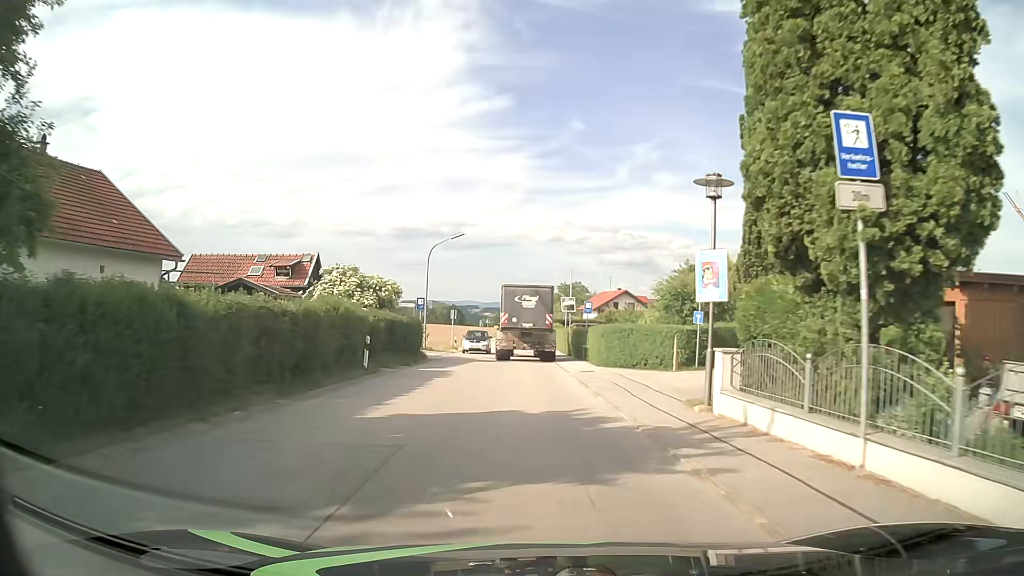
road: tertiary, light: Day
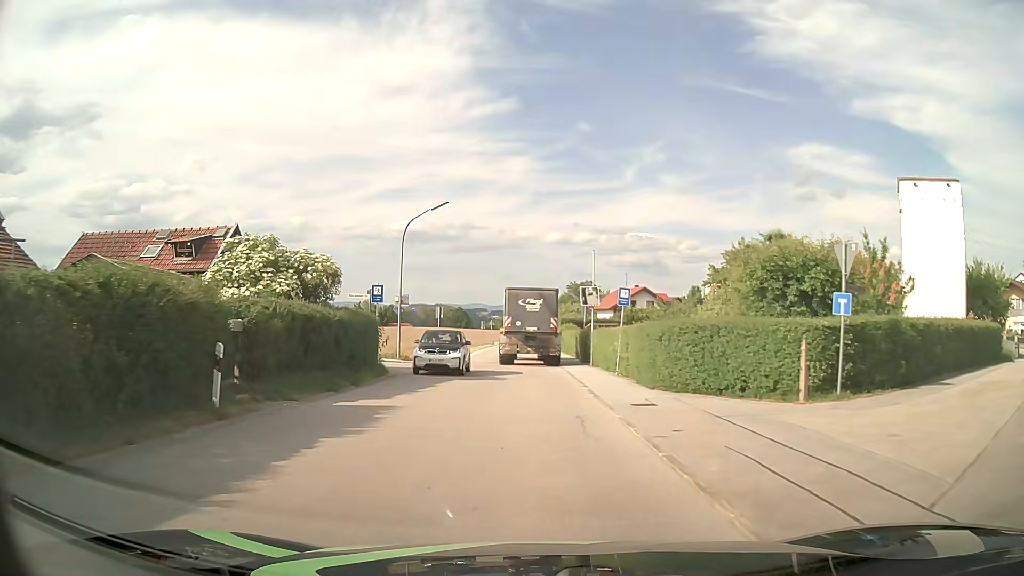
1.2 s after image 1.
(-0.1, +11.1) m; -1°
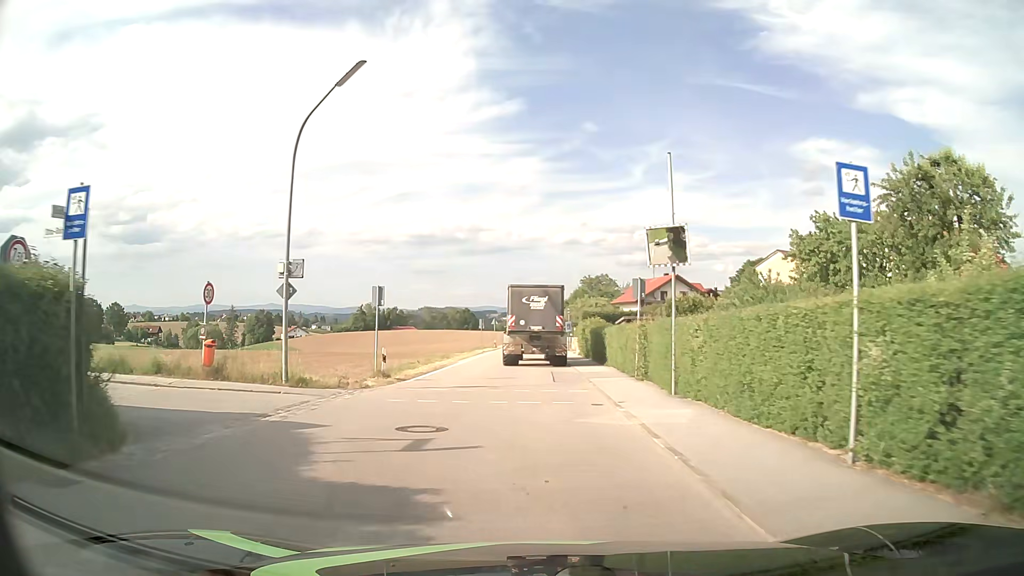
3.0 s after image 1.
(-0.2, +17.0) m; -1°
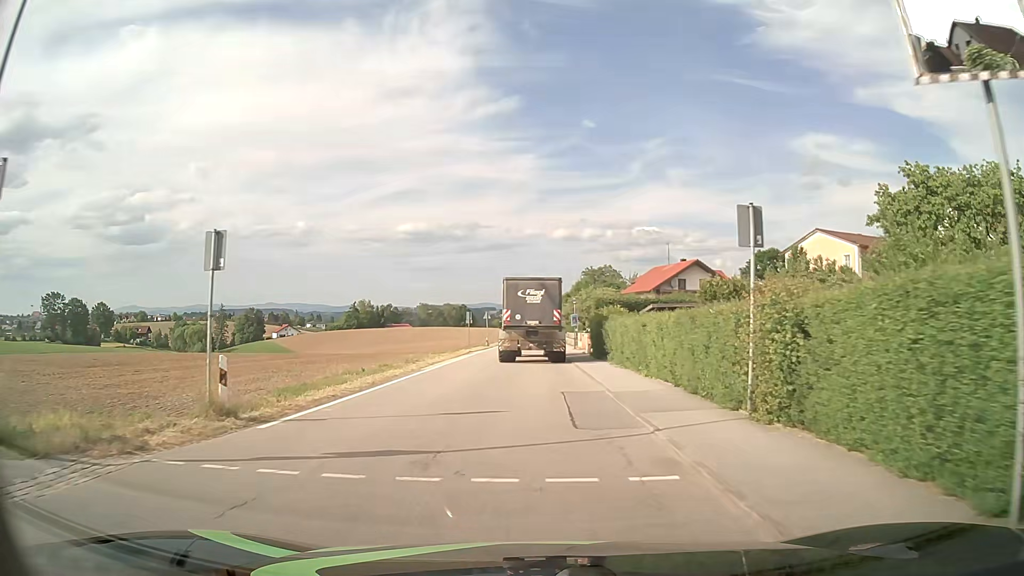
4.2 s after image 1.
(0.0, +11.3) m; 0°
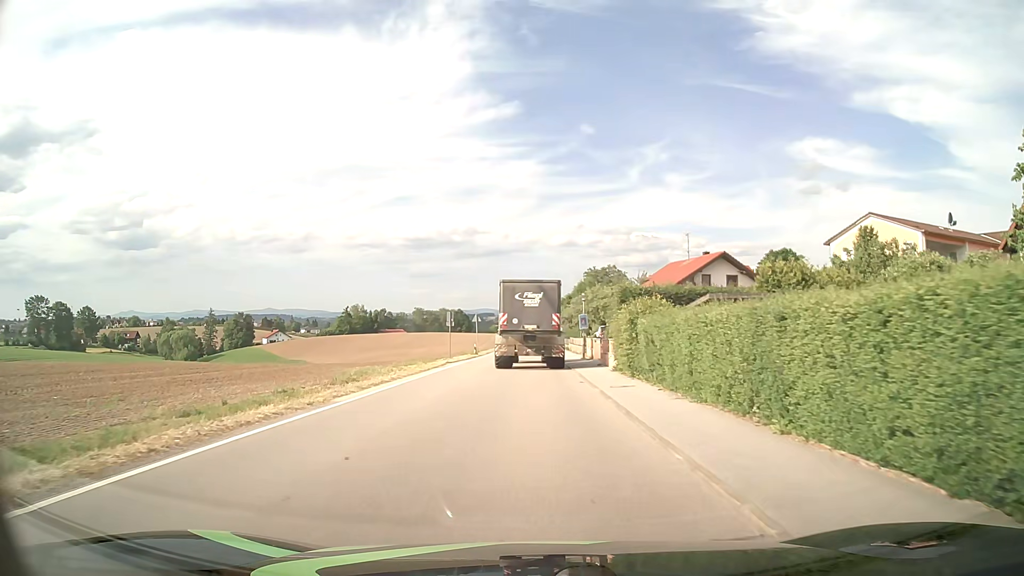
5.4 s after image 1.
(-0.1, +11.2) m; 0°
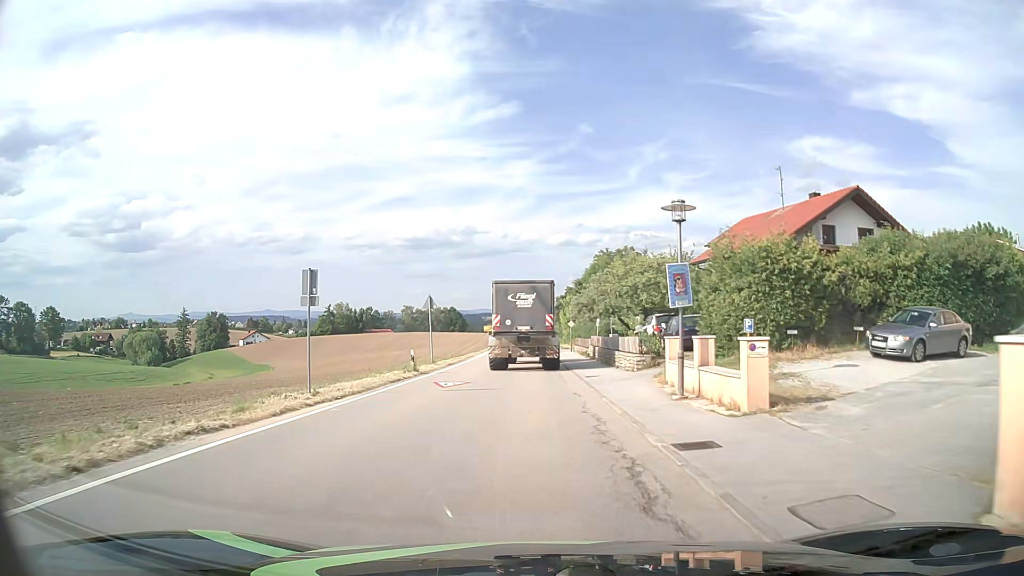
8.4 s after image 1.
(-0.1, +27.4) m; +1°
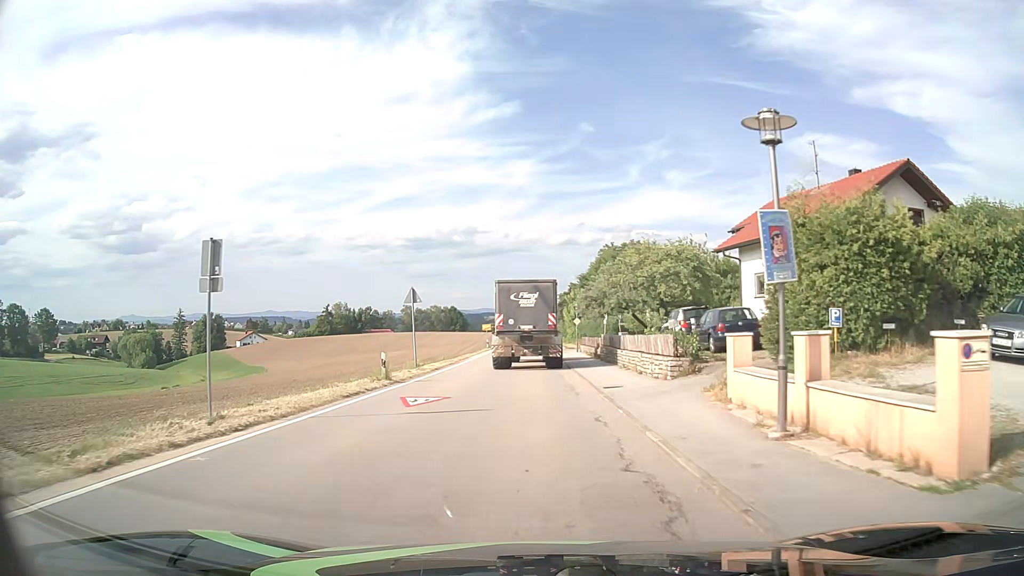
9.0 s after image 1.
(-0.1, +5.5) m; -1°
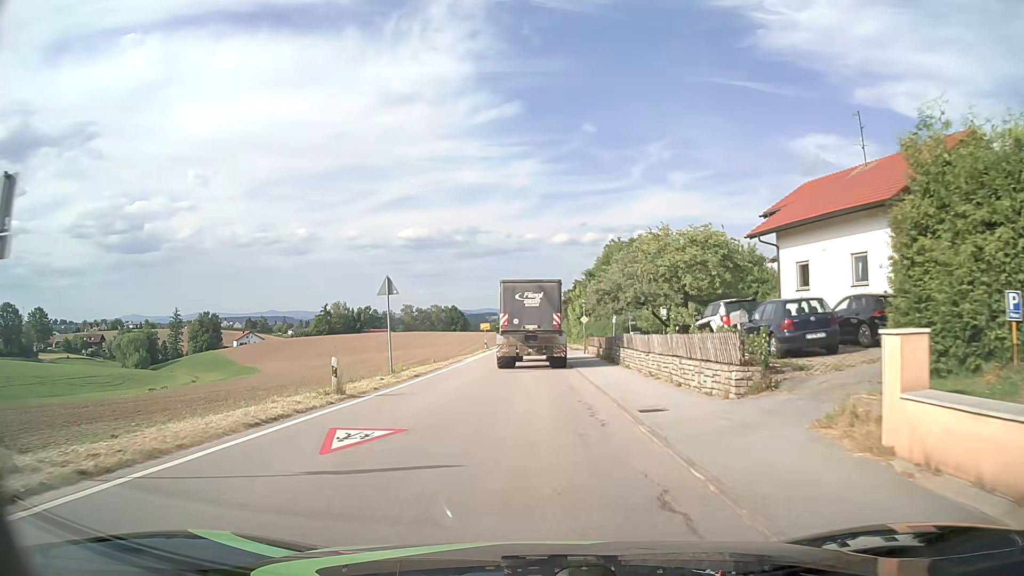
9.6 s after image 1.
(0.0, +5.6) m; 0°
(0, +10) (0, +20) (0, +30) (0, +40) (0, +50) (0, +60) (0, +70) (0, +80) (0, +90) (0, +100) m
